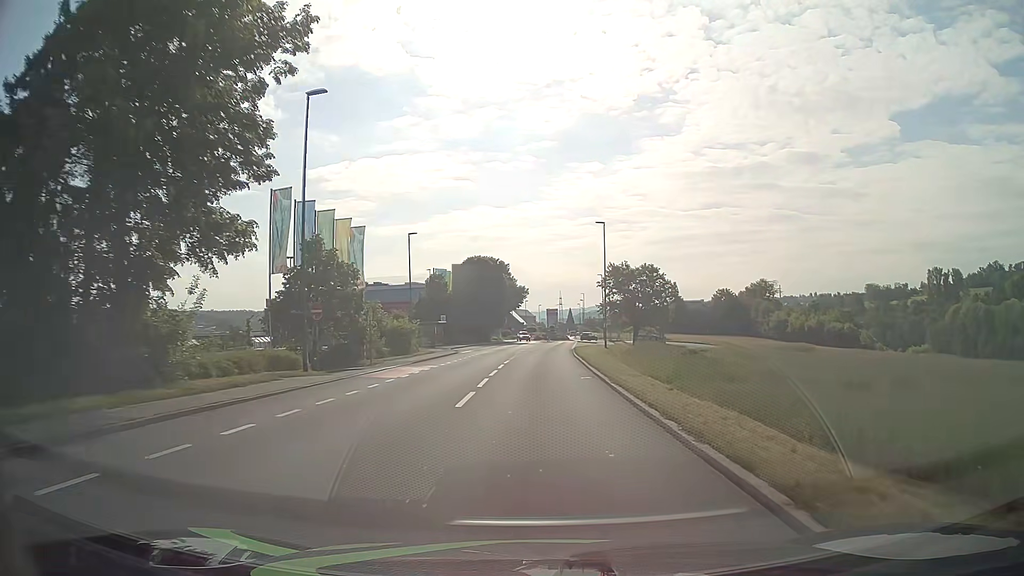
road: tertiary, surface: asphalt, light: Day
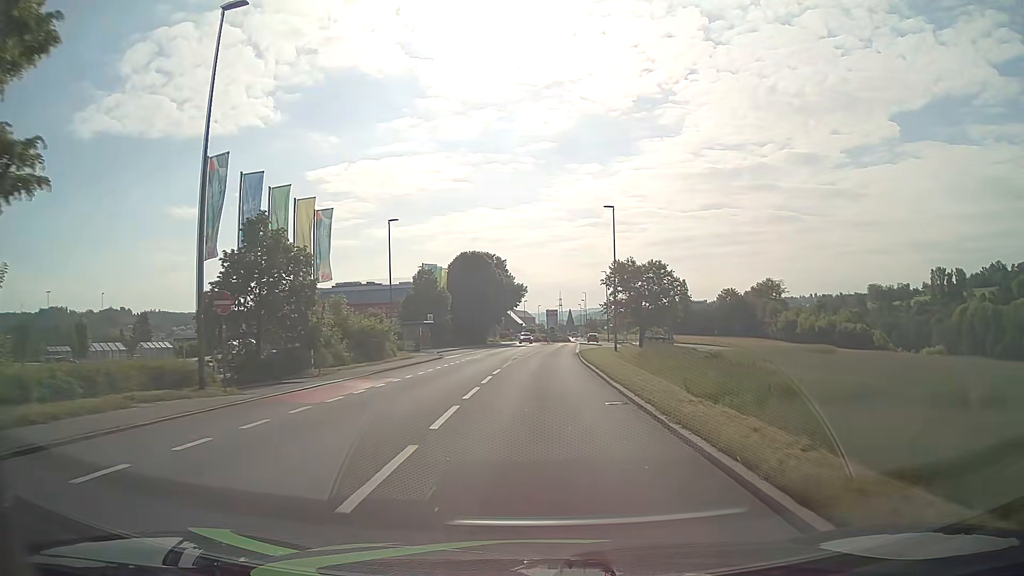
(0.0, +7.5) m; 0°
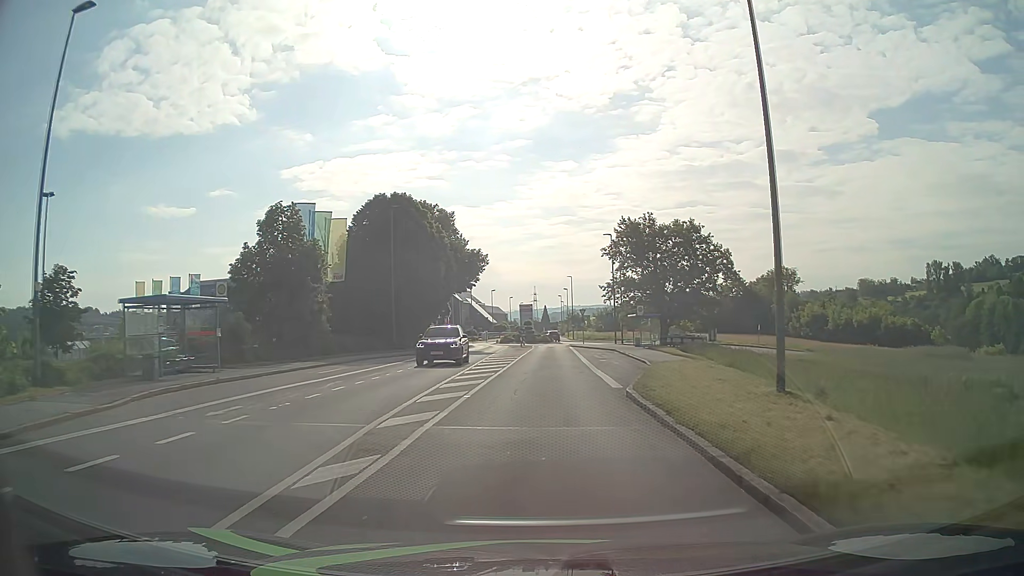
(+0.7, +35.4) m; +3°
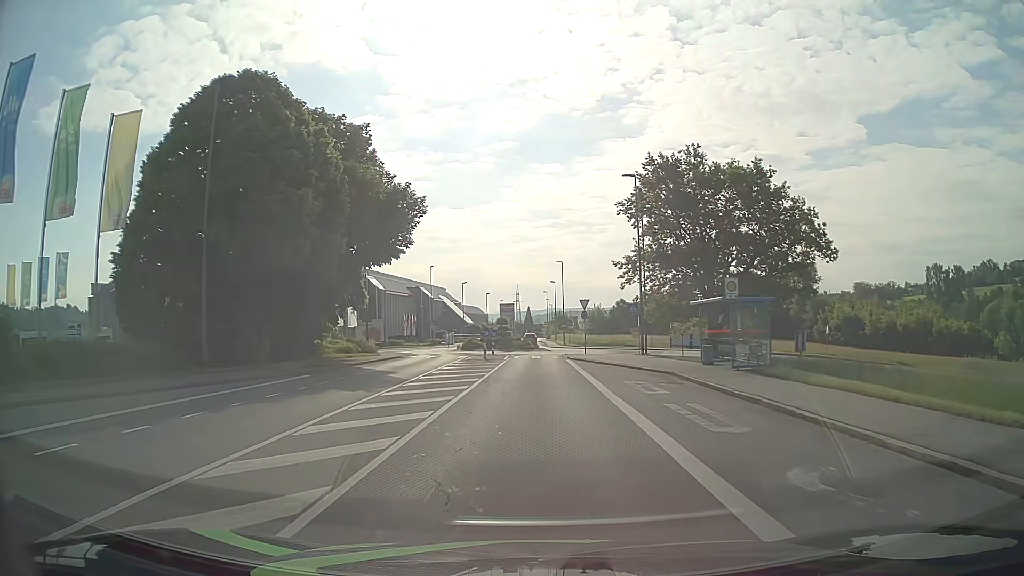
(+0.3, +25.4) m; +1°
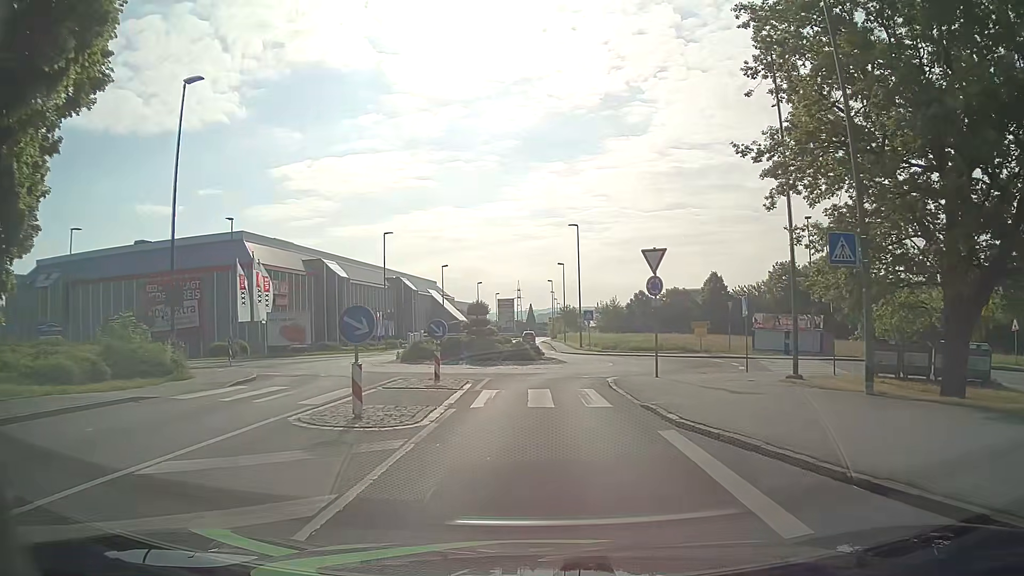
(0.0, +26.6) m; 0°
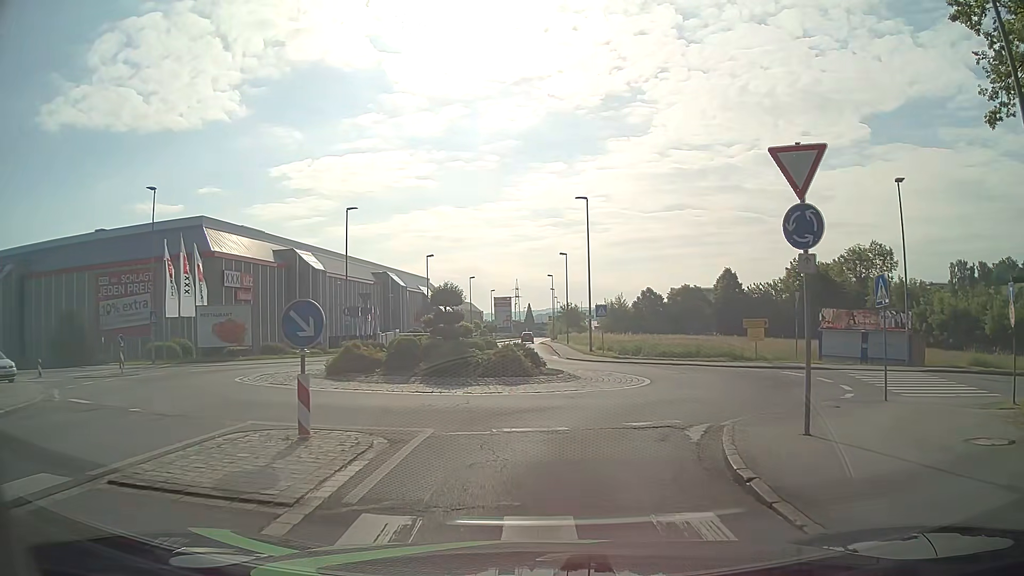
(-0.1, +11.0) m; 0°
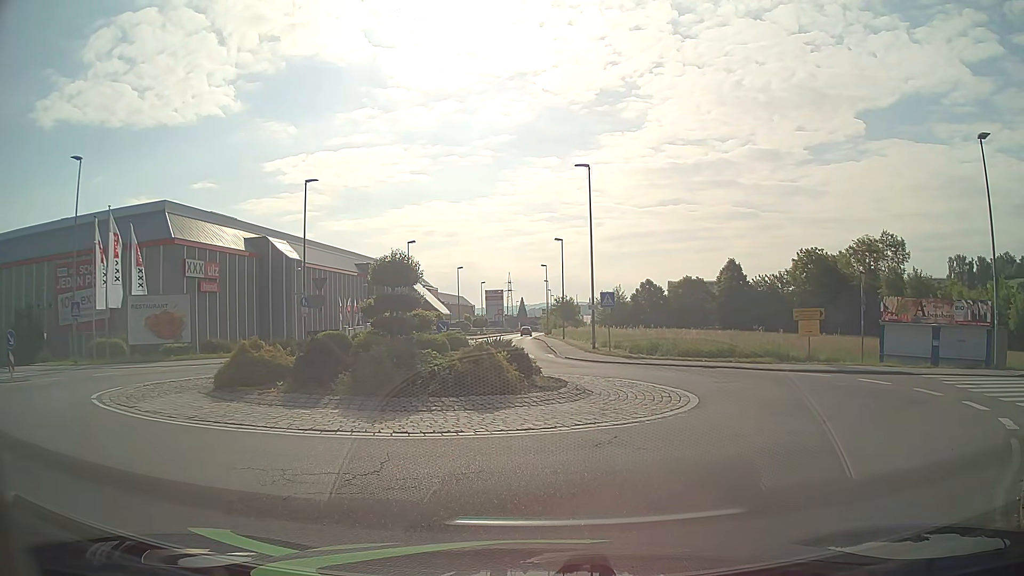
(+0.1, +6.6) m; +2°
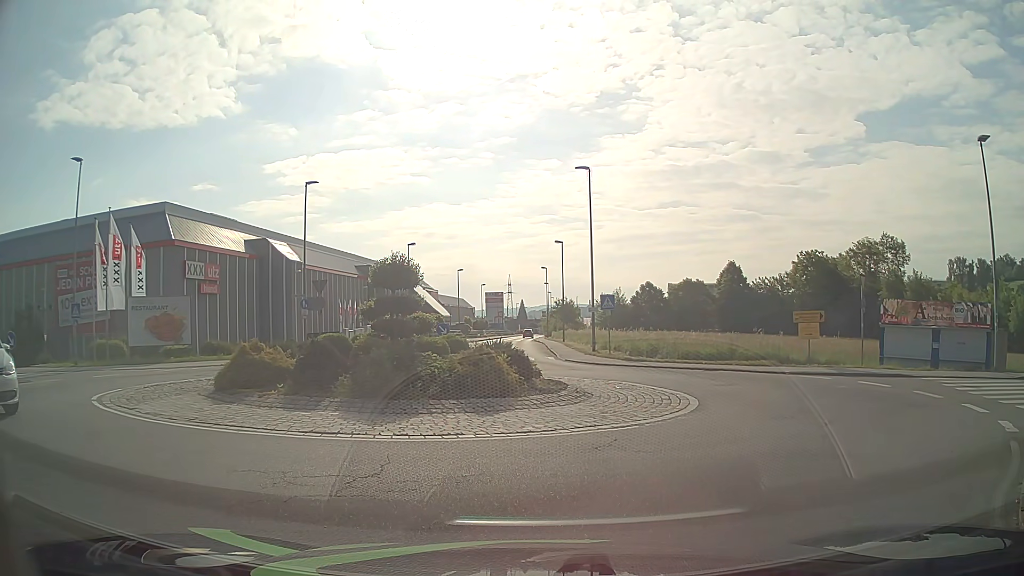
(0.0, 0.0) m; 0°
(+3, +9) (+5, +19) (+1, +28) (-1, +38) (-1, +48) (-2, +58) (-2, +68) (-3, +78) (-3, +88) (-3, +98) m
